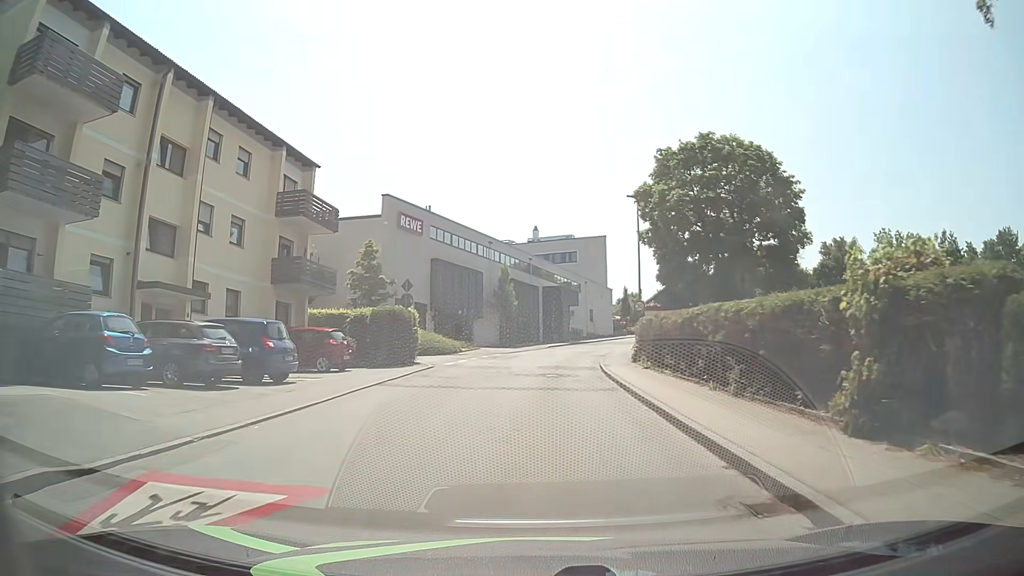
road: unclassified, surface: asphalt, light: Day
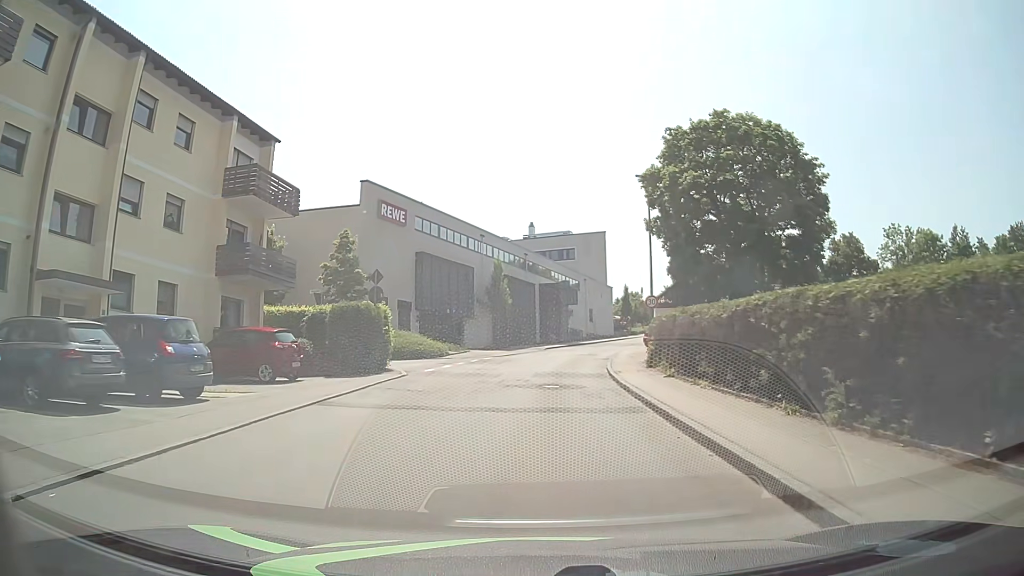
(0.0, +4.7) m; +1°
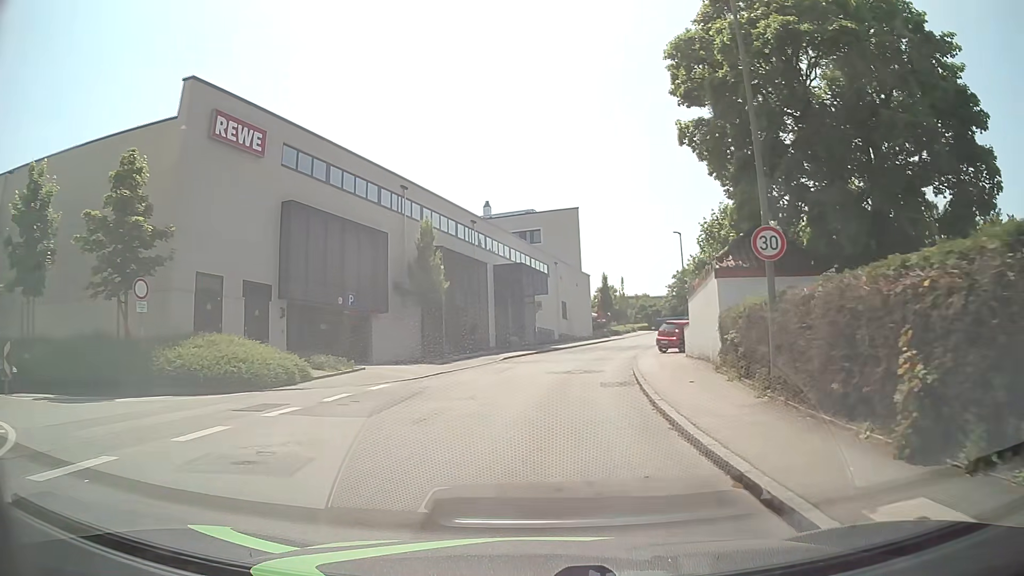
(+0.4, +18.7) m; +3°
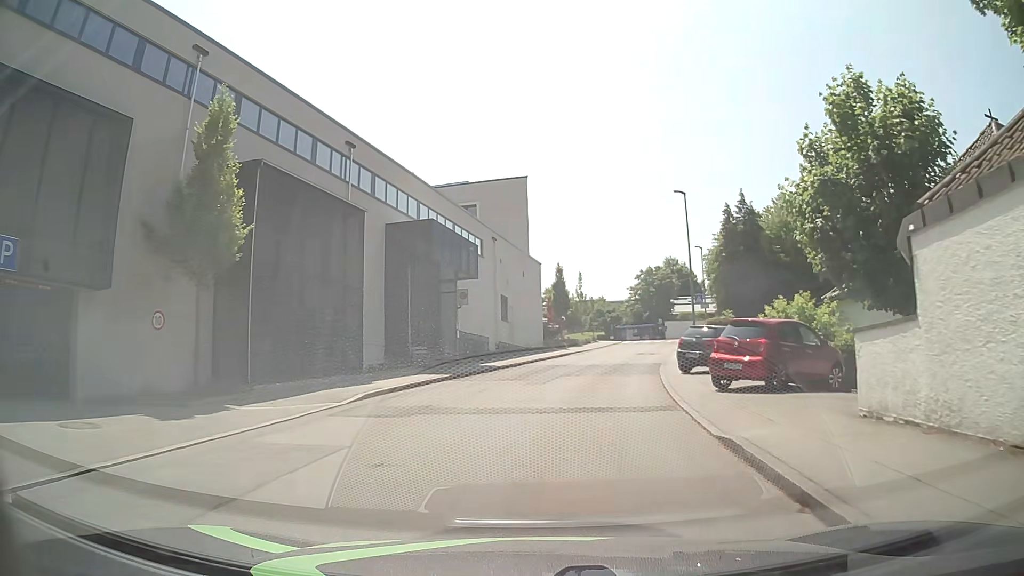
(+0.6, +18.5) m; +5°
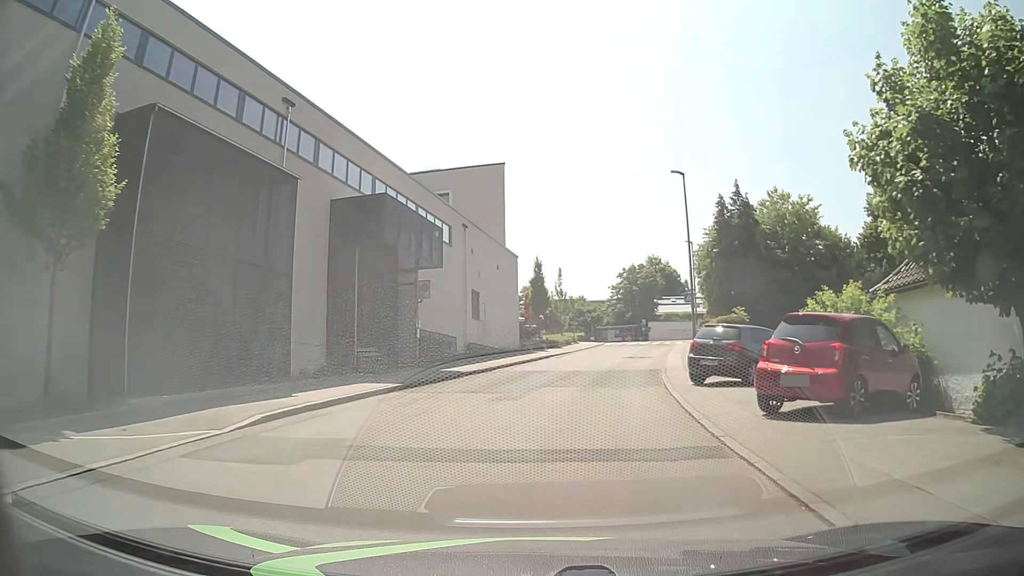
(0.0, +4.6) m; +2°
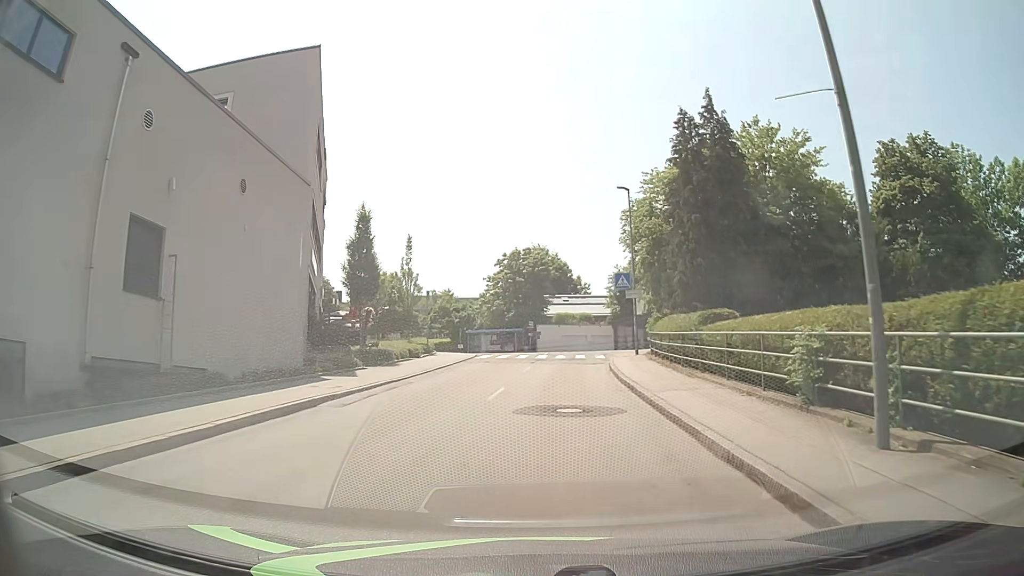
(+2.1, +22.9) m; +11°
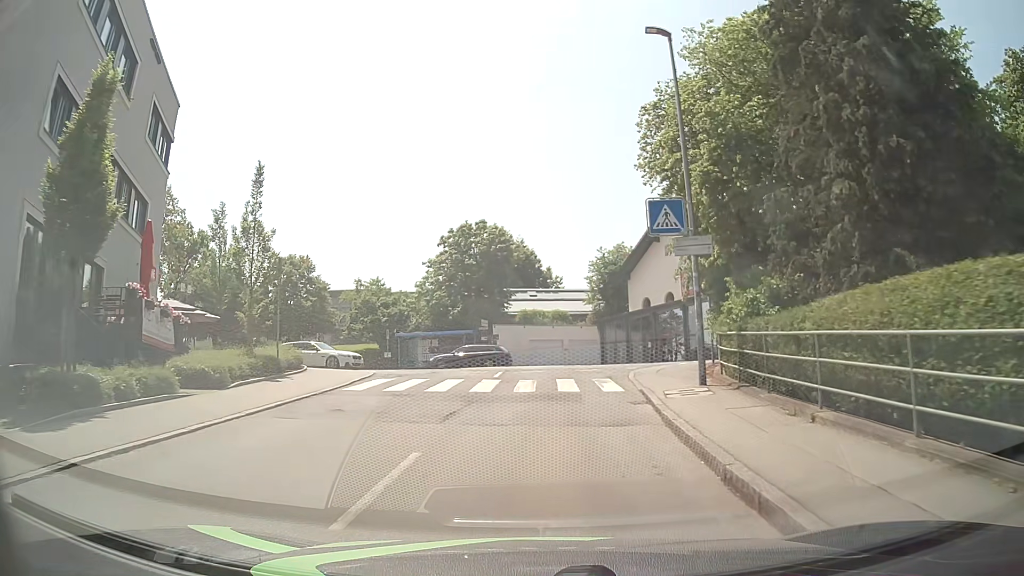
(+0.6, +18.3) m; +3°
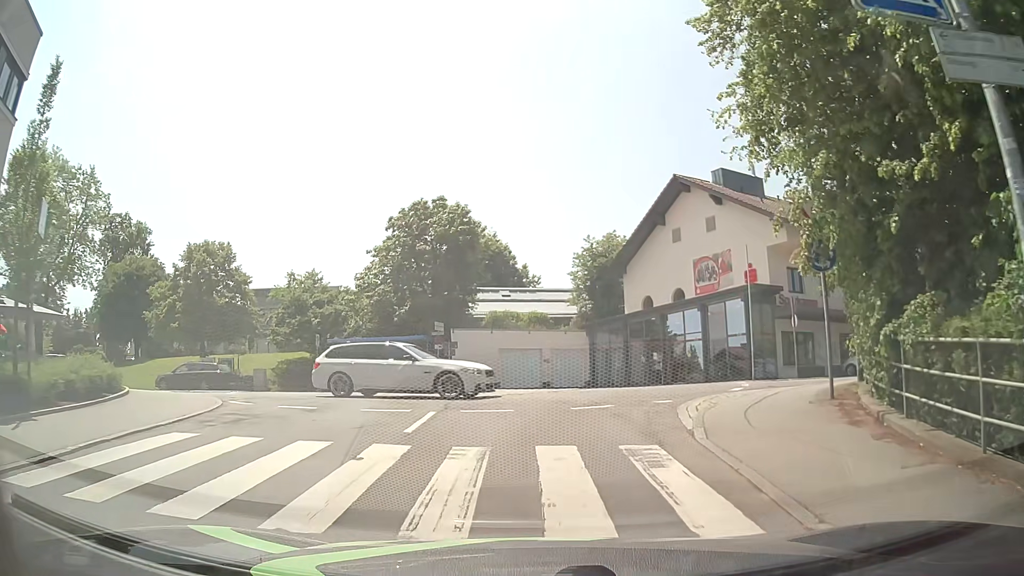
(+0.1, +10.3) m; +2°
